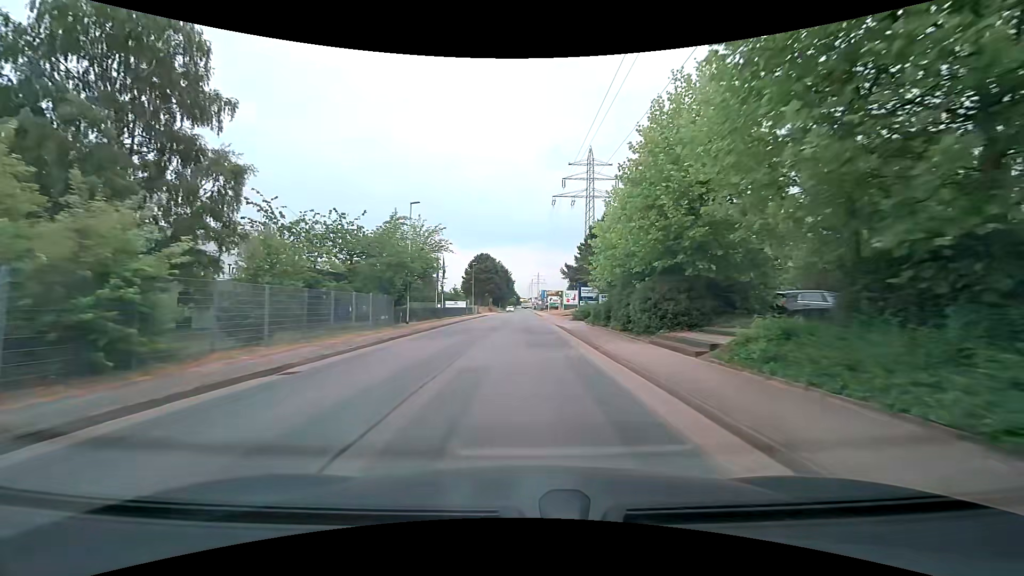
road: residential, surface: asphalt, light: Day
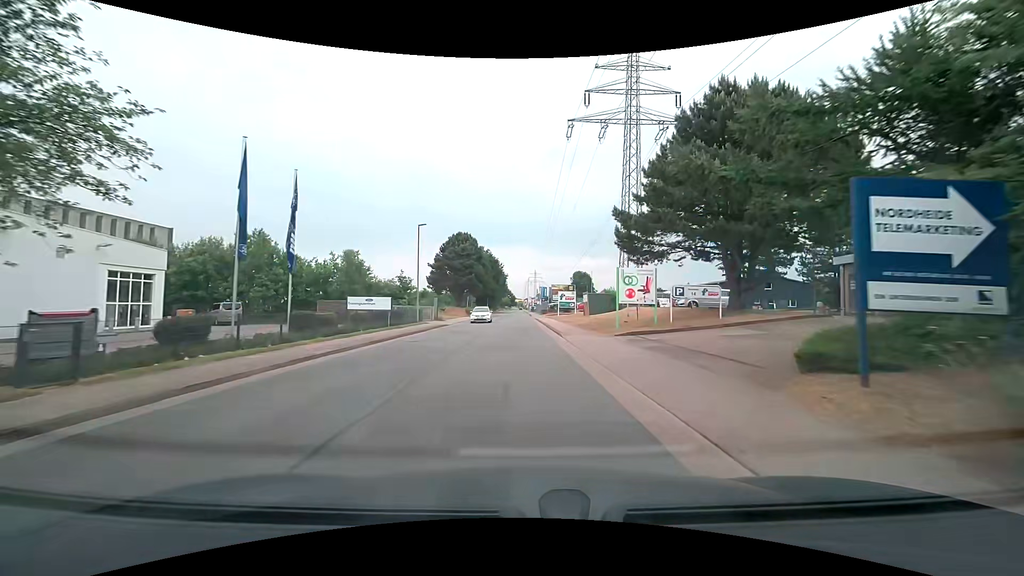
(+0.2, +36.2) m; +1°
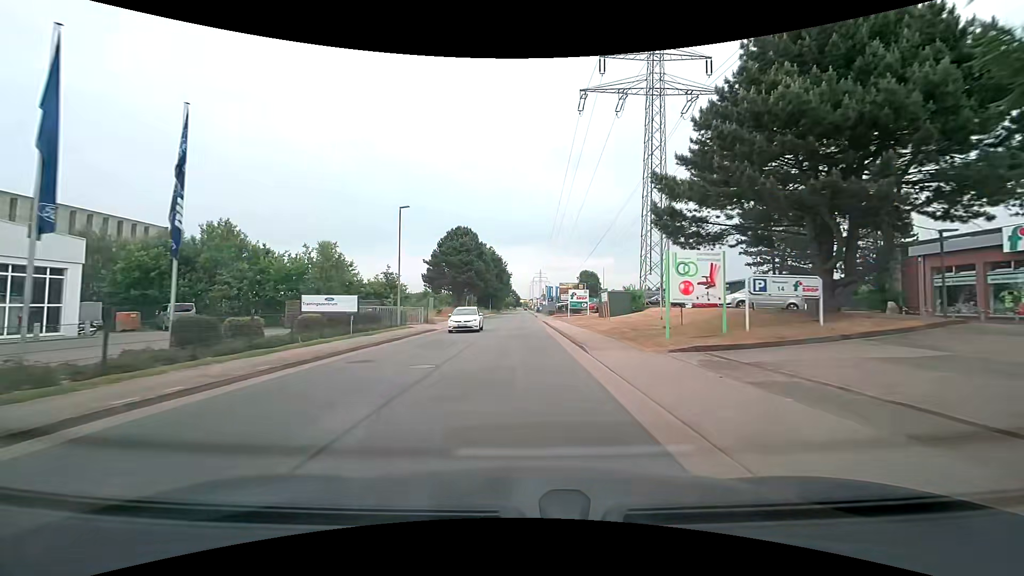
(0.0, +7.2) m; 0°
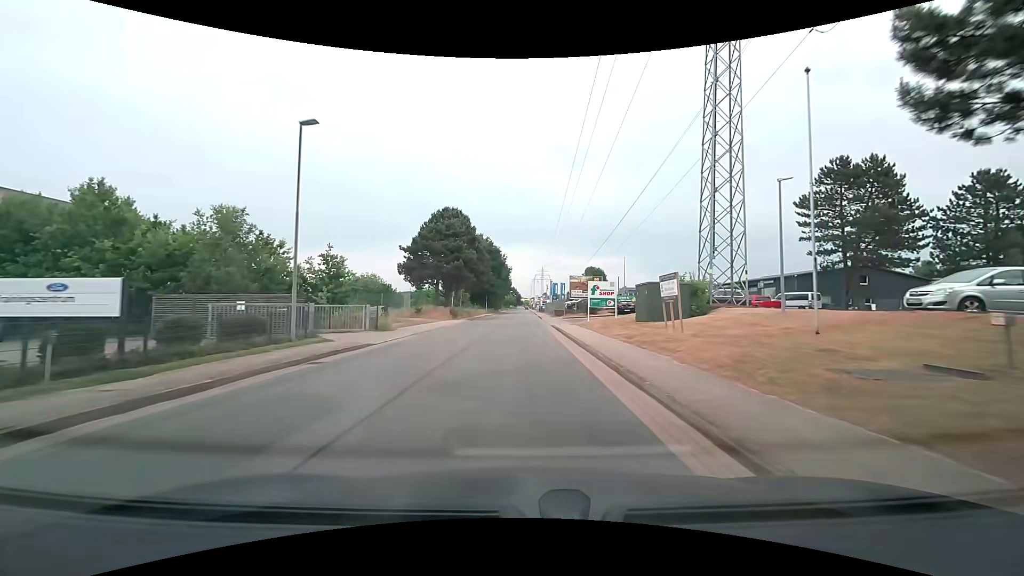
(-0.1, +14.3) m; -1°
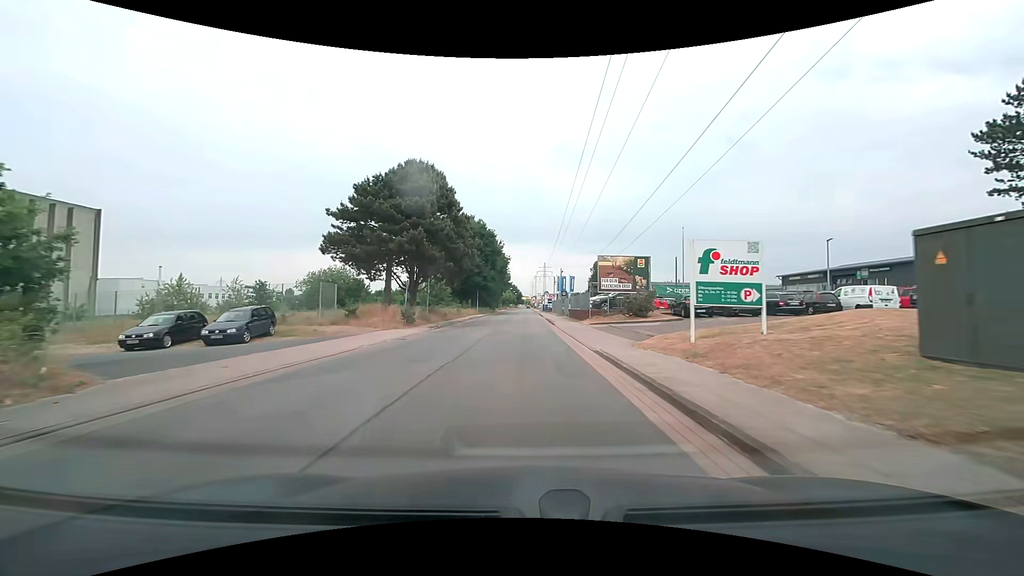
(0.0, +21.3) m; 0°
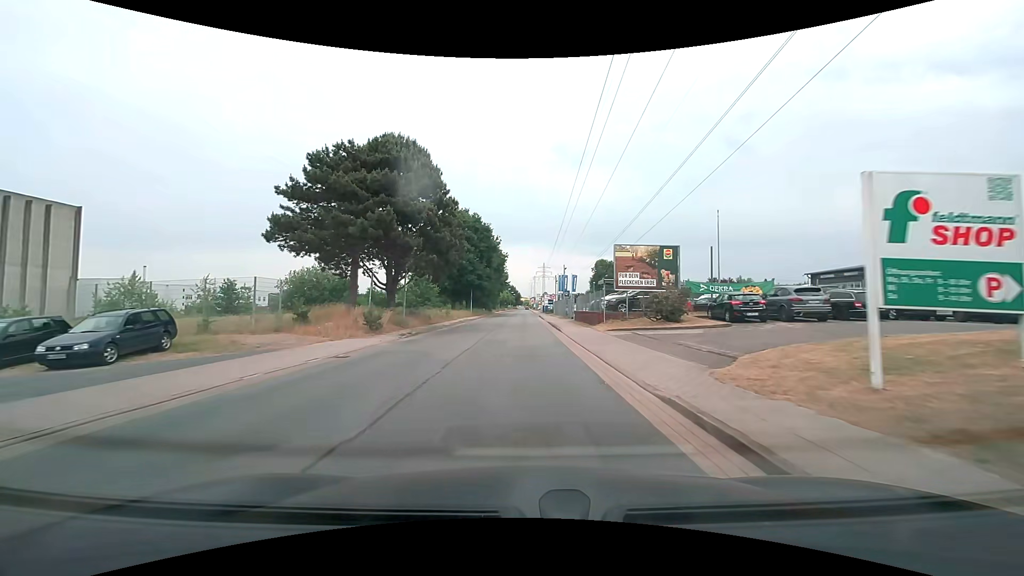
(0.0, +7.1) m; 0°
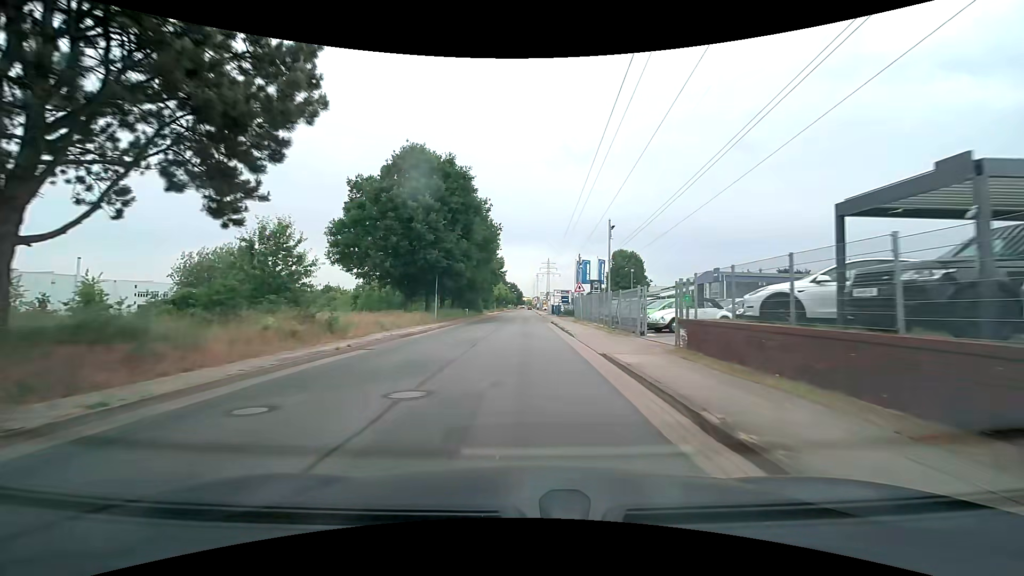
(0.0, +29.4) m; 0°
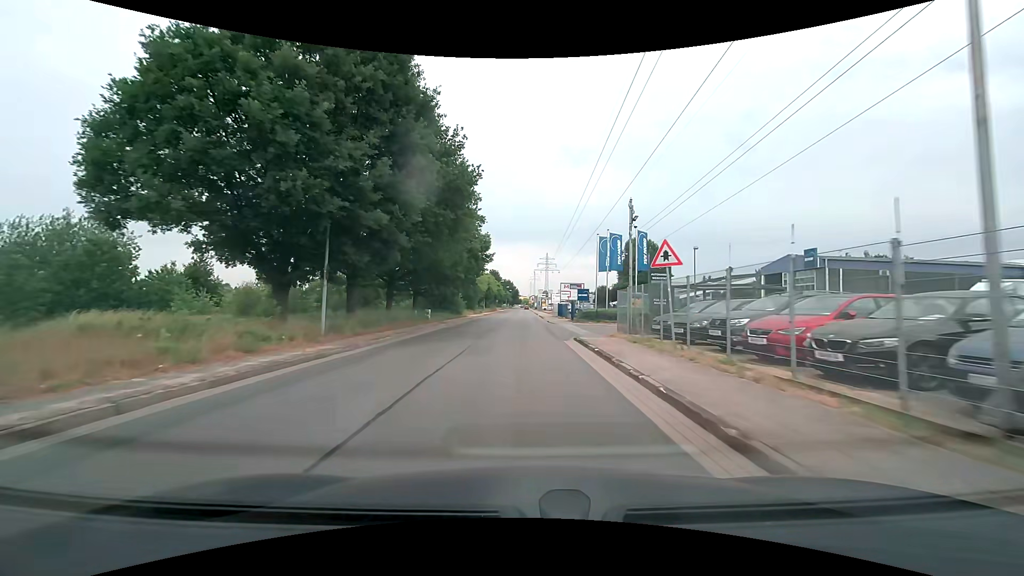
(+0.1, +22.4) m; +1°
(0, +10) (0, +20) (0, +30) (0, +40) (0, +50) (0, +60) (0, +70) (0, +80) (0, +90) (0, +100) m
